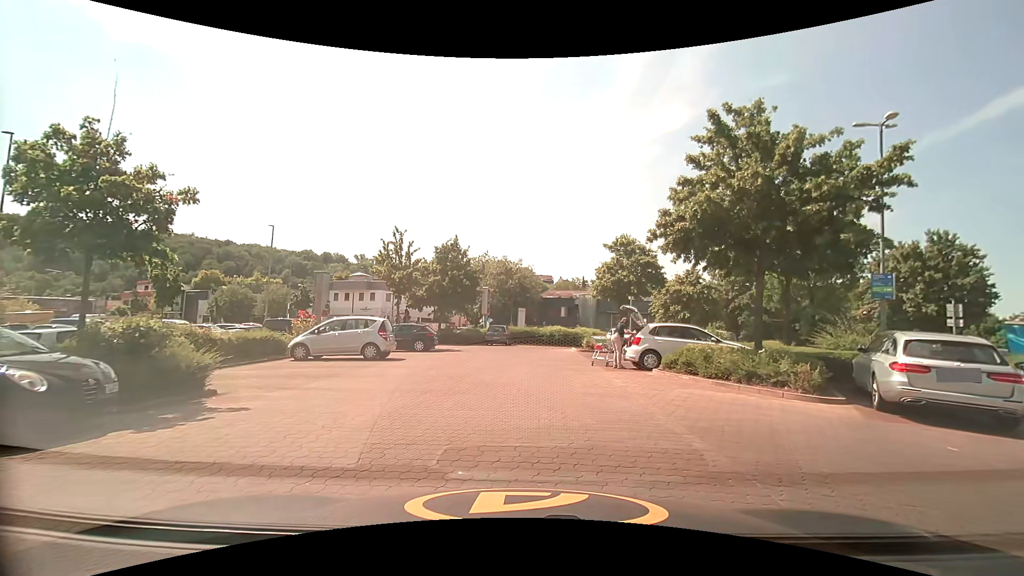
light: Day
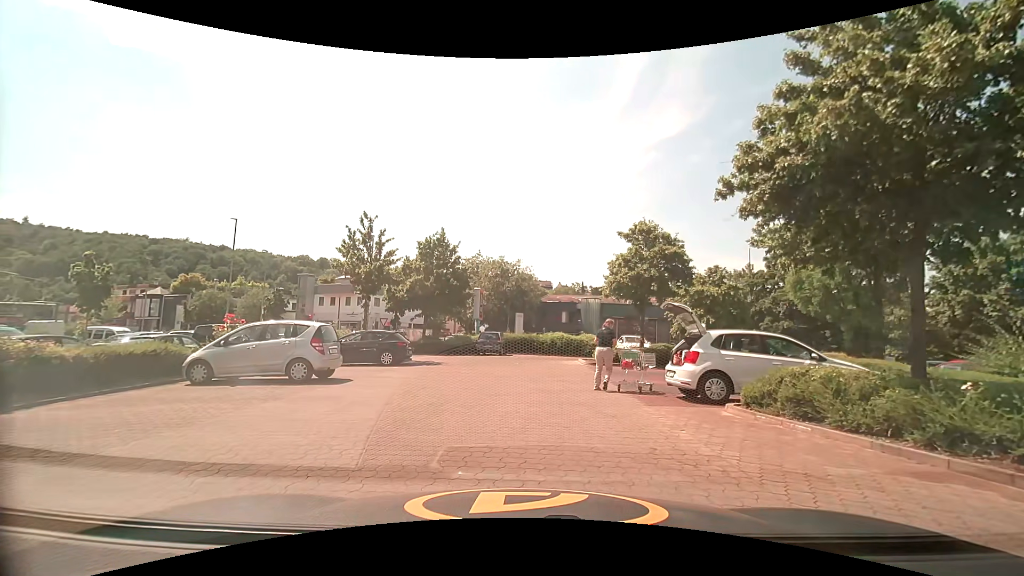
(+0.2, +5.5) m; +1°
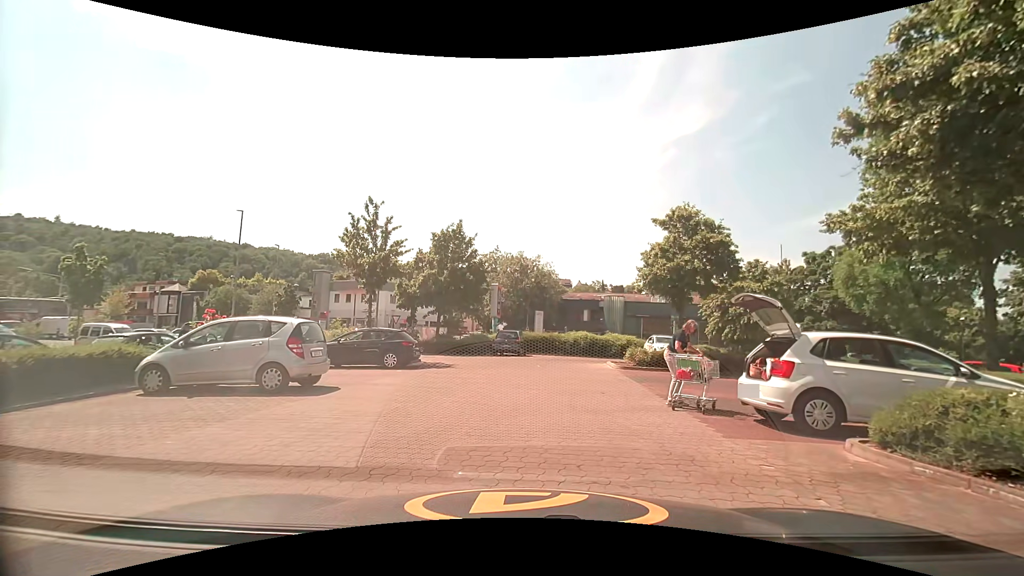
(-0.1, +2.5) m; -1°
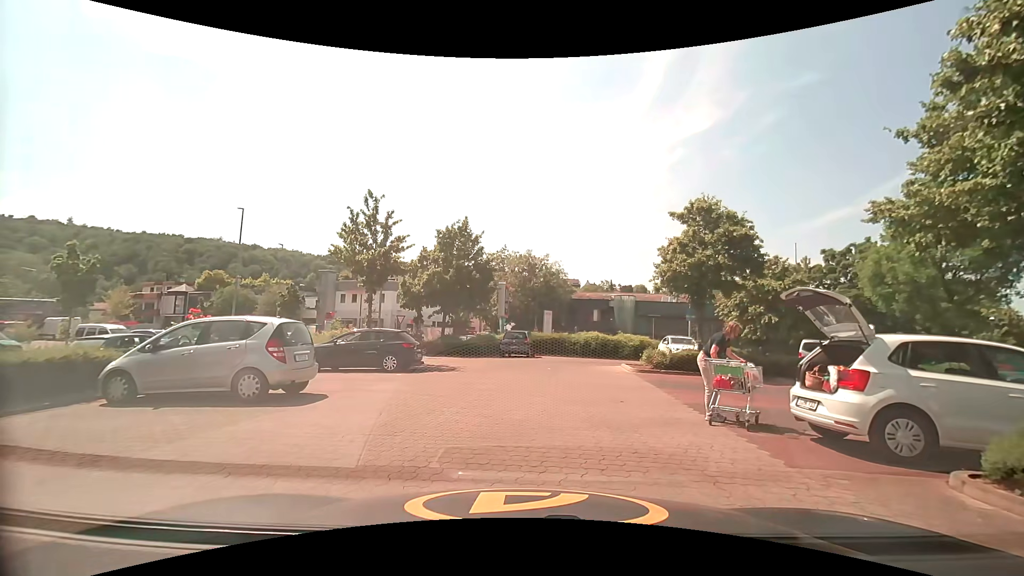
(0.0, +1.3) m; -3°
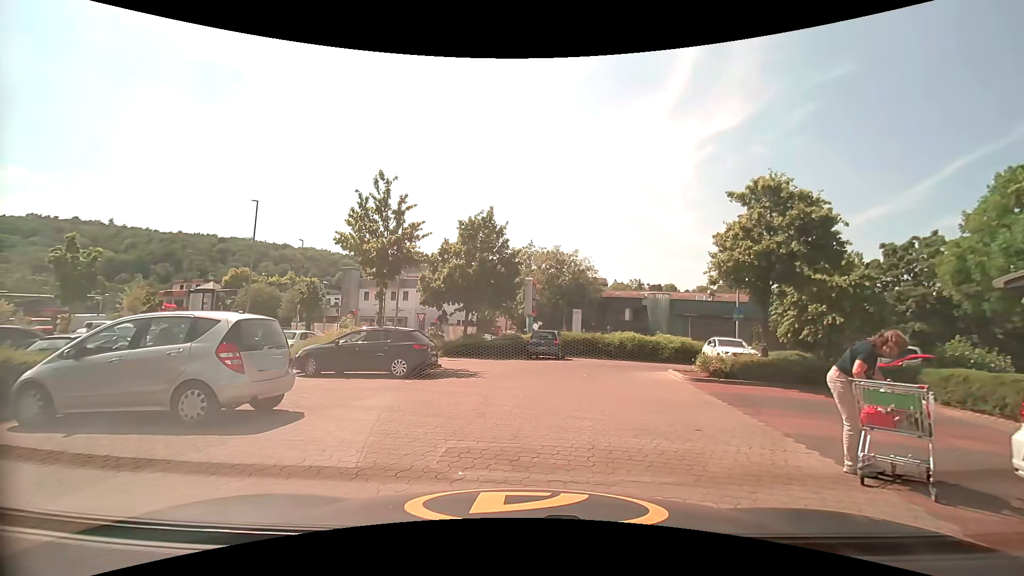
(0.0, +2.5) m; -2°
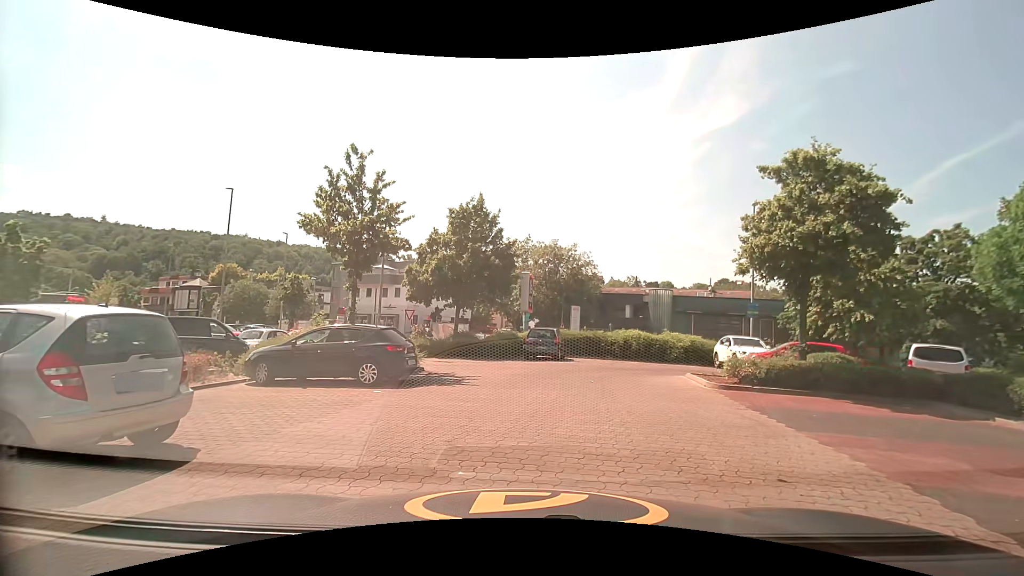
(0.0, +2.5) m; 0°
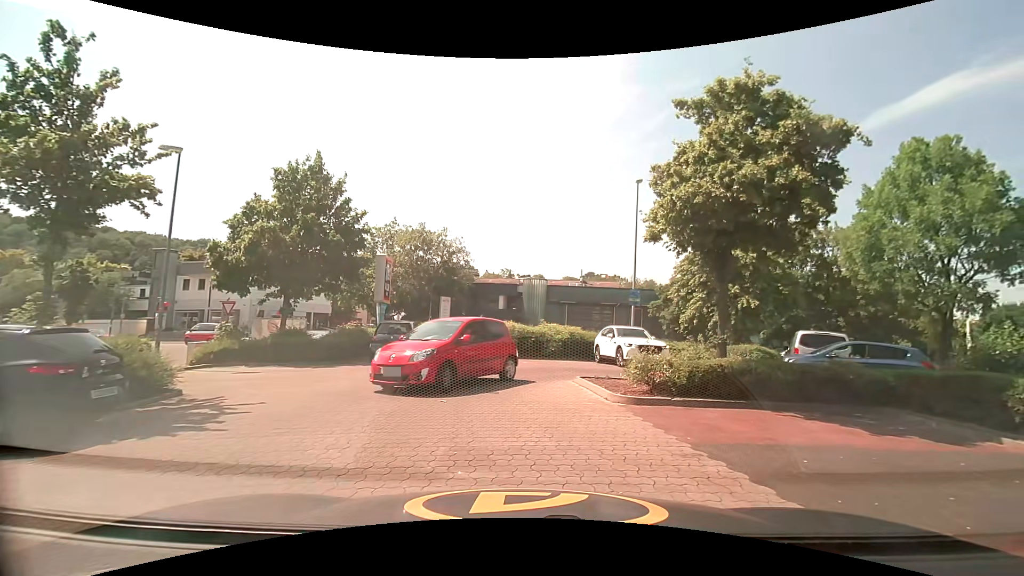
(+0.6, +4.8) m; +15°
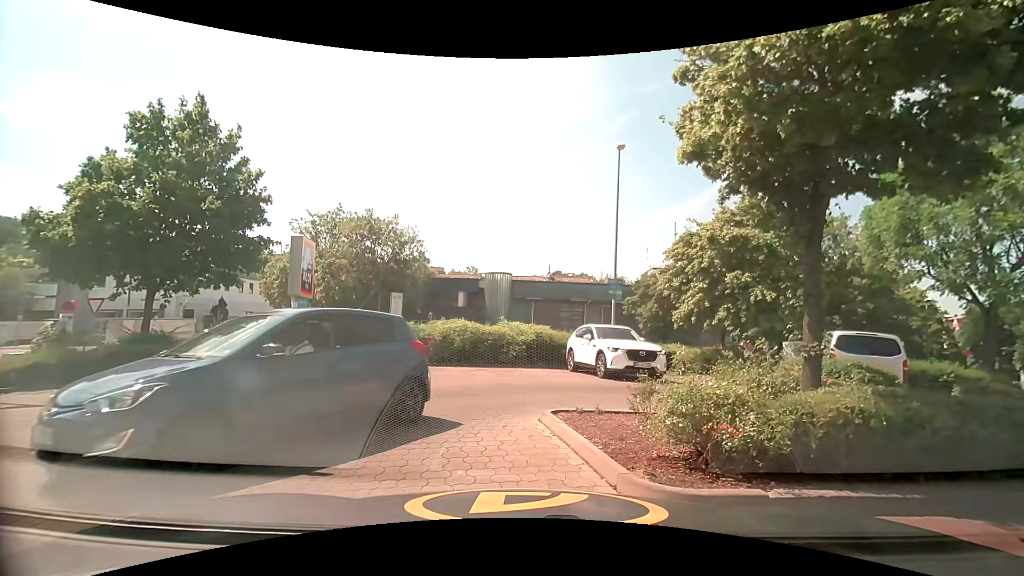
(+0.4, +5.0) m; +5°
